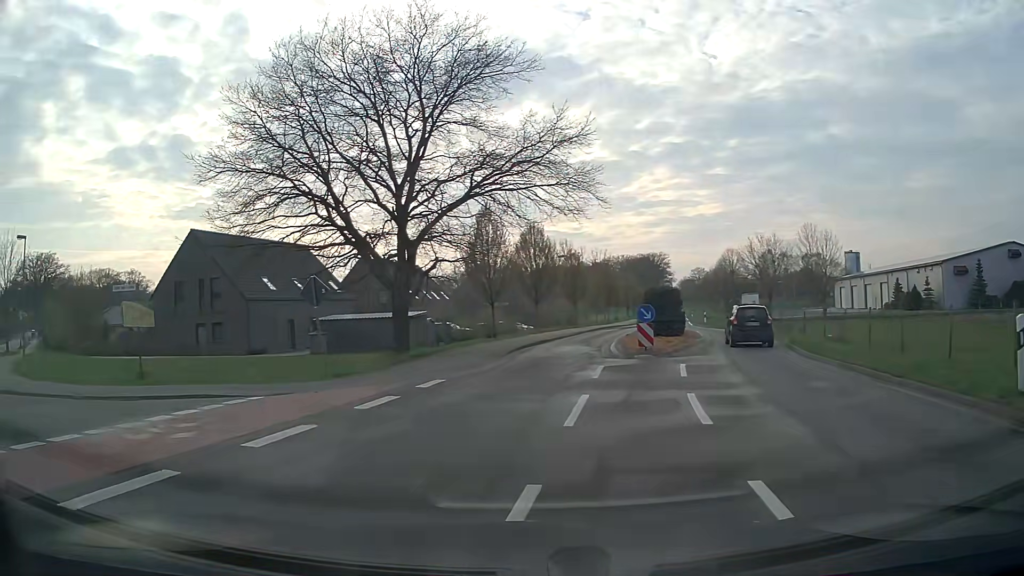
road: tertiary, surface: asphalt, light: Day
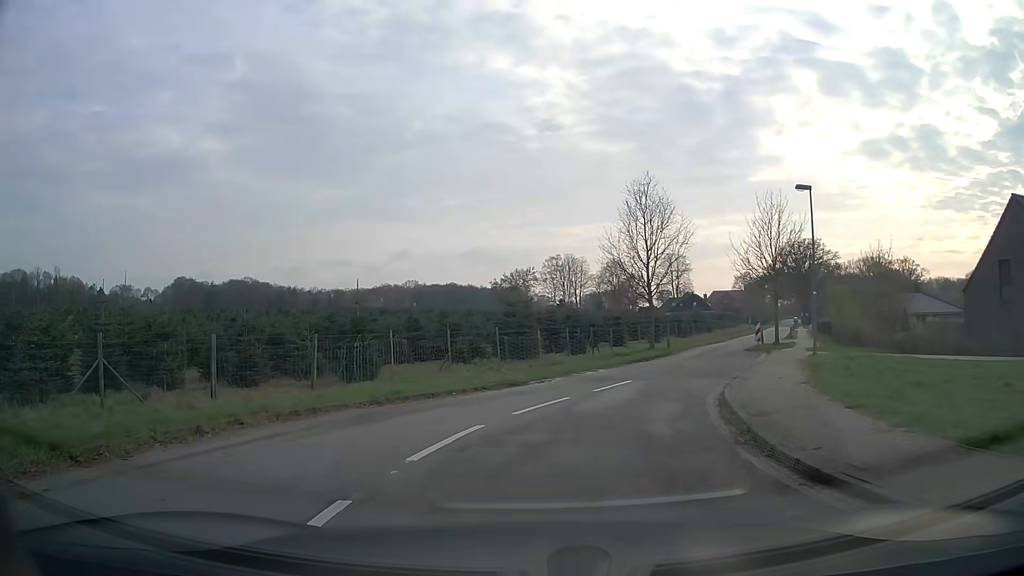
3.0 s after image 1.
(-7.0, +8.1) m; -67°
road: residential
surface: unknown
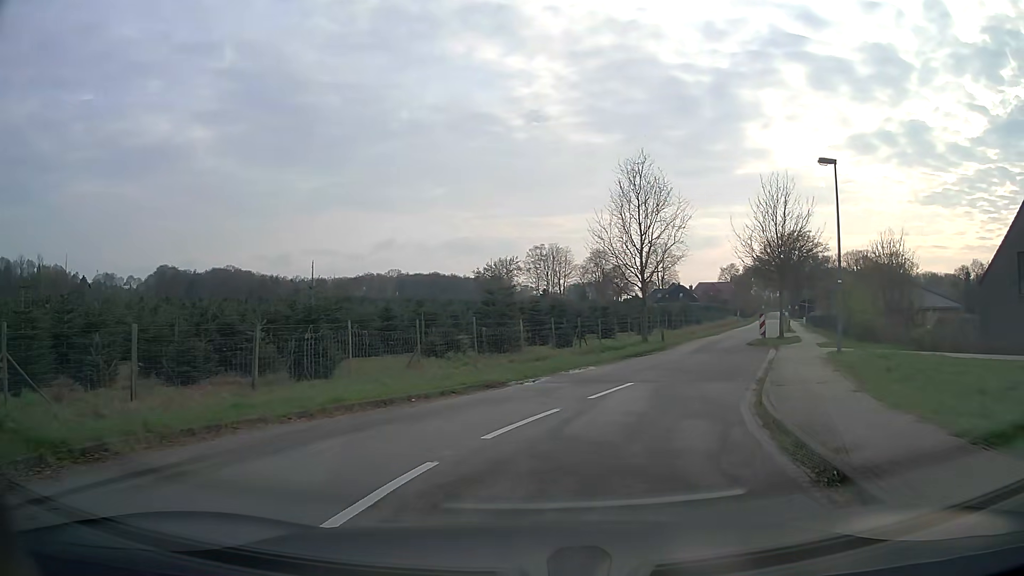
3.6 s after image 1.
(0.0, +3.3) m; +1°
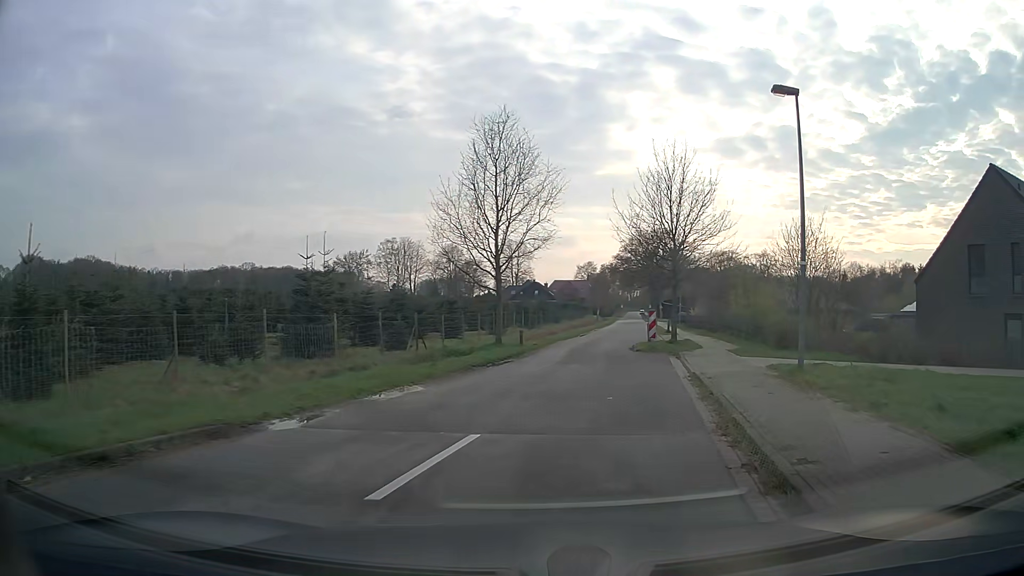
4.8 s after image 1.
(+0.8, +7.3) m; +12°
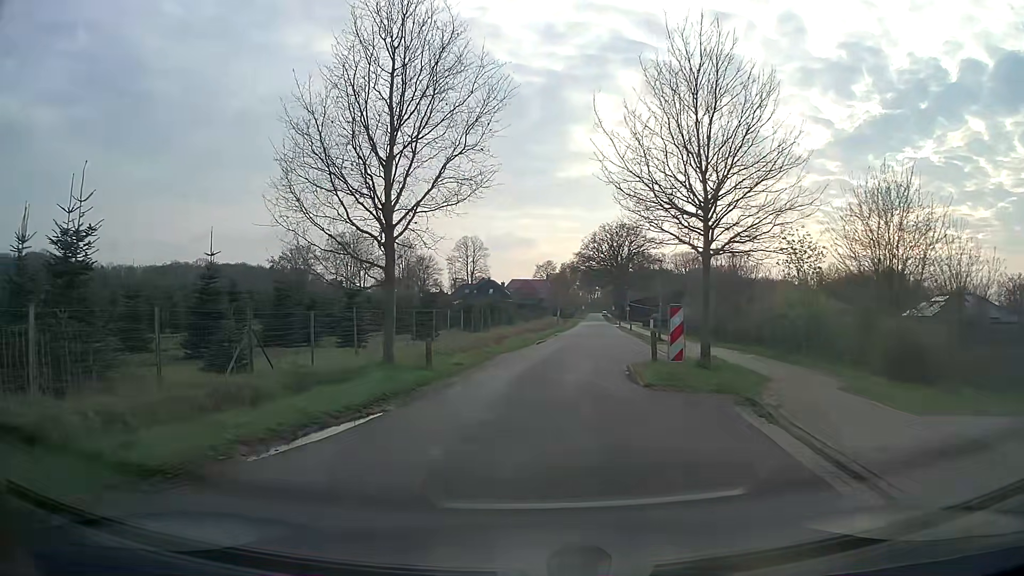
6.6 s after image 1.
(+1.0, +12.5) m; +4°
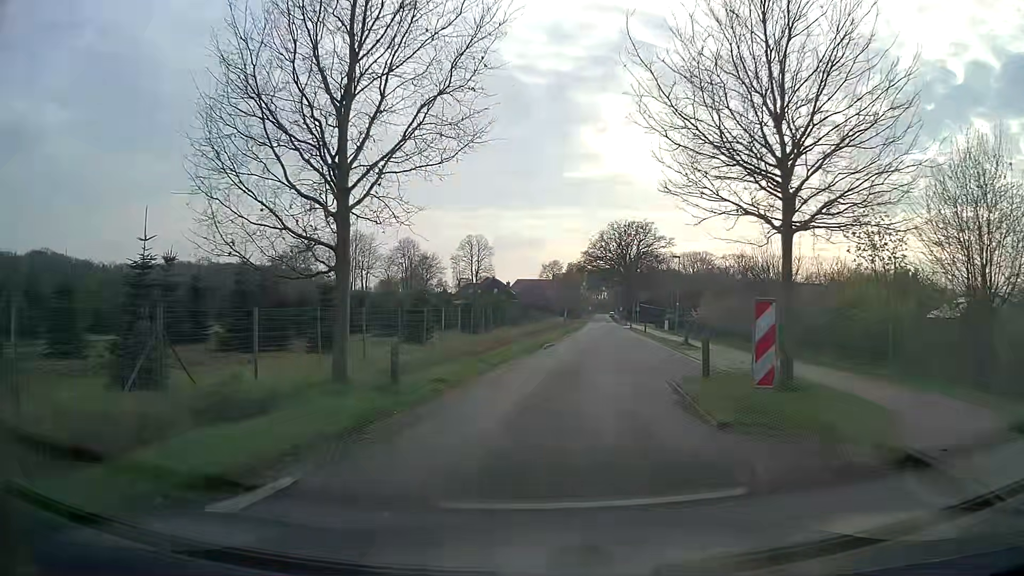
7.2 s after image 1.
(0.0, +4.6) m; -1°
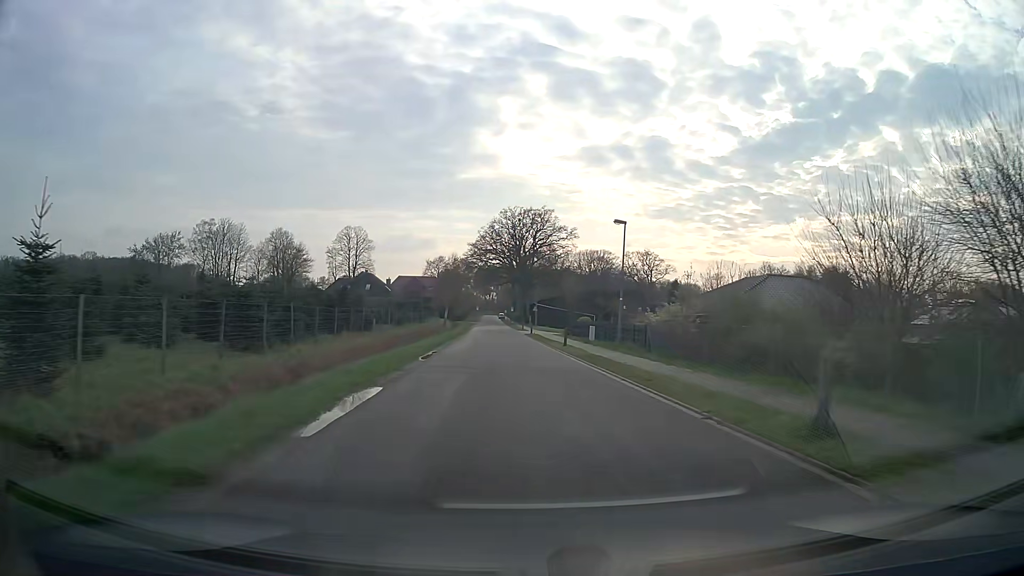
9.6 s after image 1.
(+1.8, +21.1) m; +10°
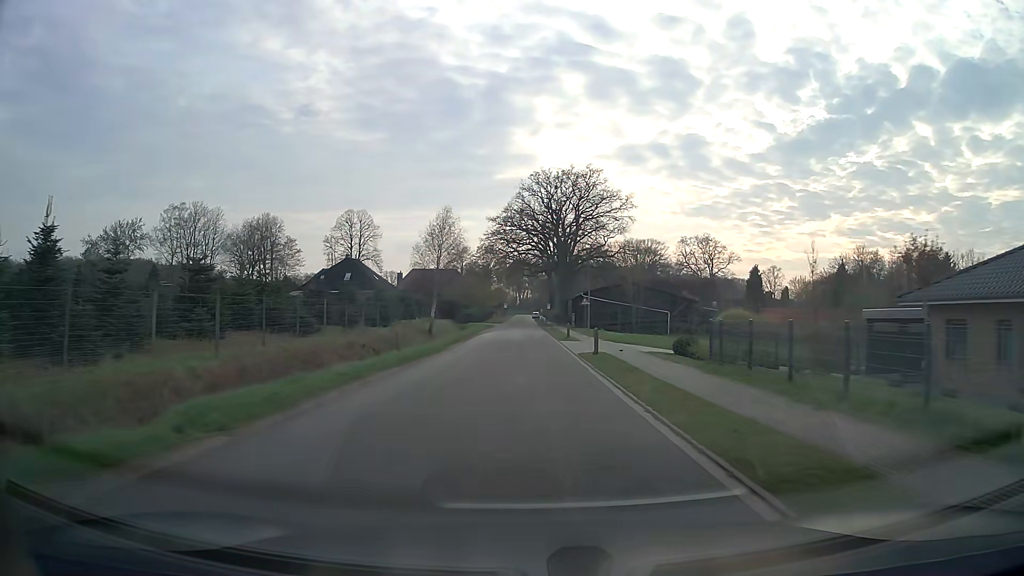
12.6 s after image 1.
(-0.9, +35.4) m; -3°
(0, +10) (0, +20) (0, +30) (0, +40) (0, +50) (0, +60) (0, +70) (0, +80) (0, +90) (-1, +100) m
